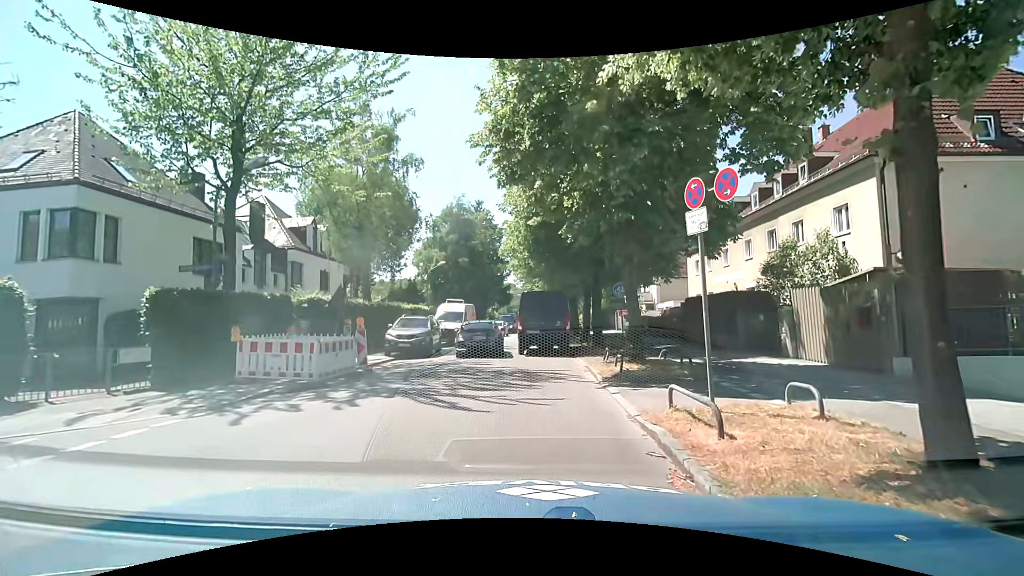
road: tertiary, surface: asphalt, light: Day
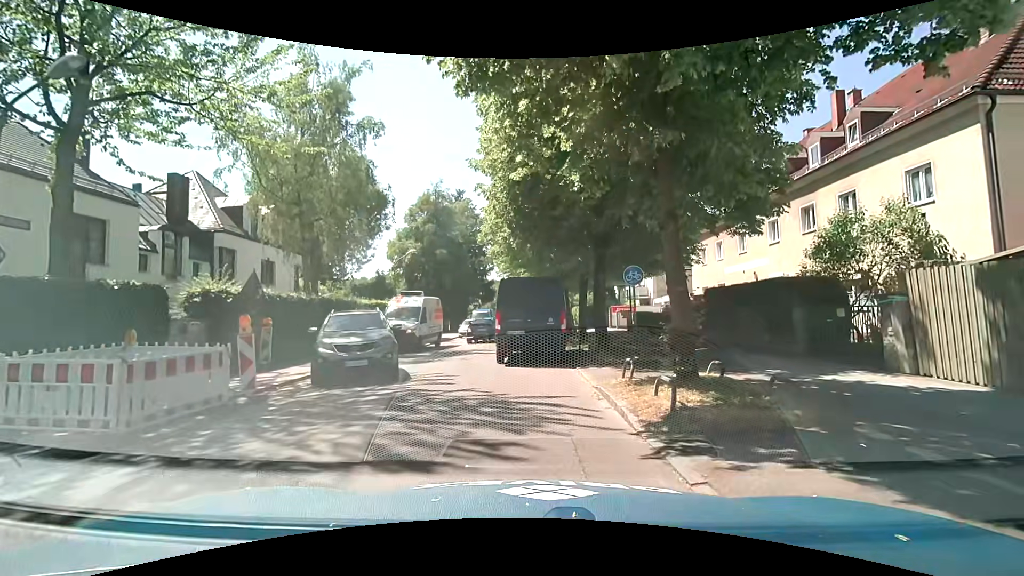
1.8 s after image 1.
(-0.1, +5.2) m; 0°
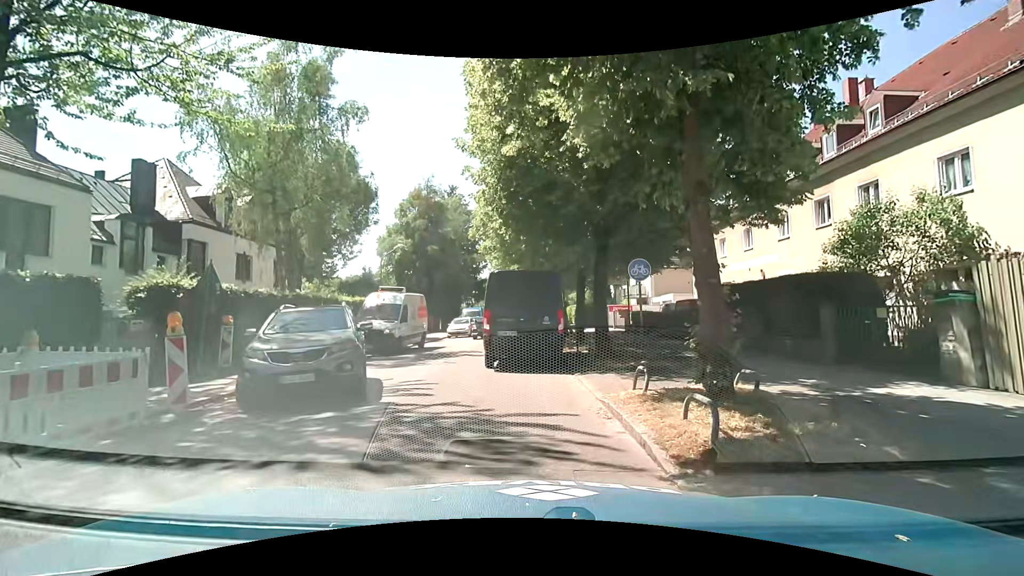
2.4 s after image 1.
(0.0, +1.6) m; 0°
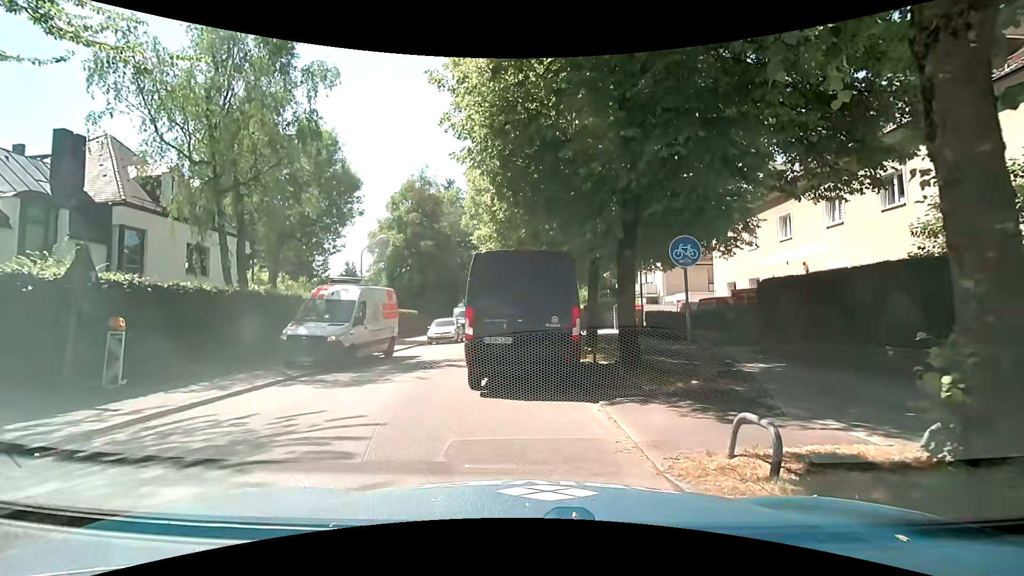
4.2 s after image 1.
(+0.1, +3.7) m; -2°
